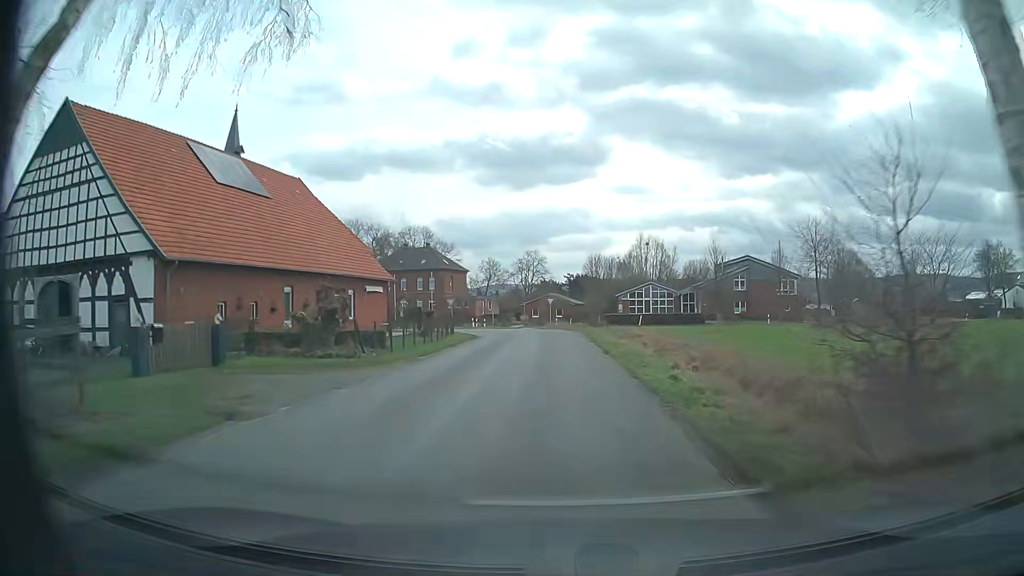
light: Day
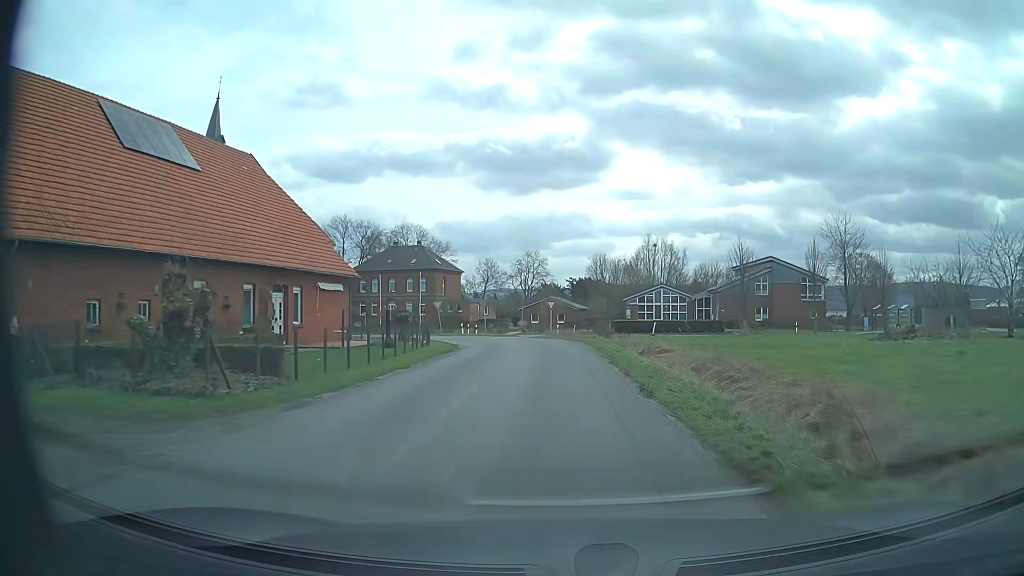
(0.0, +8.6) m; 0°
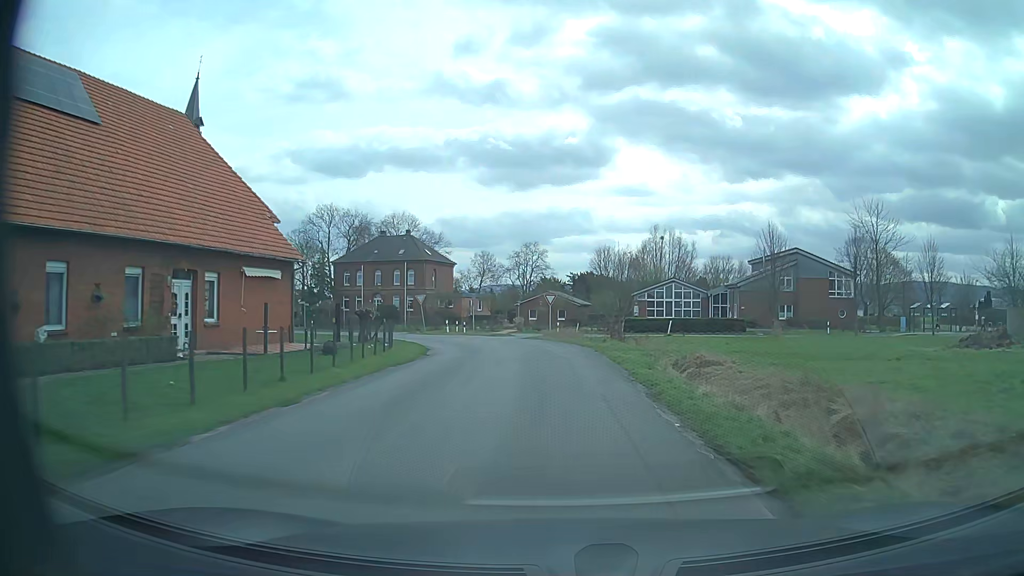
(0.0, +8.1) m; 0°
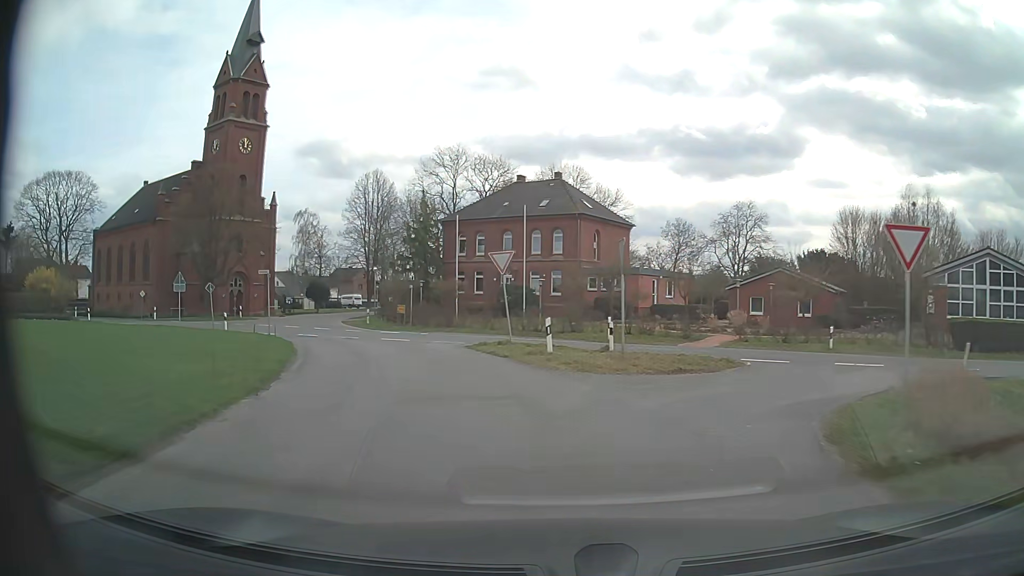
(-2.3, +33.6) m; -16°
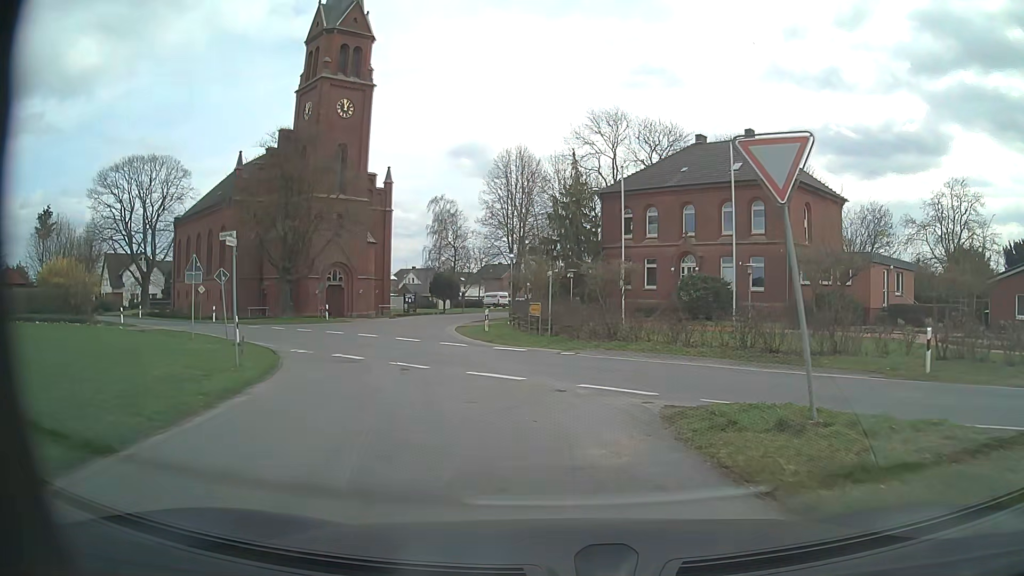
(-2.3, +14.7) m; -14°
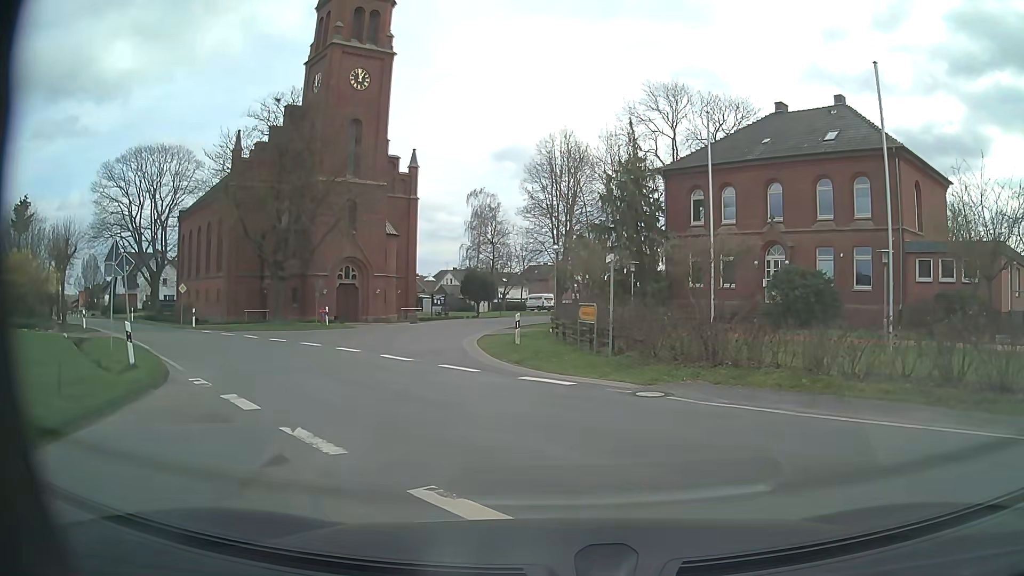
(-0.3, +8.4) m; -3°
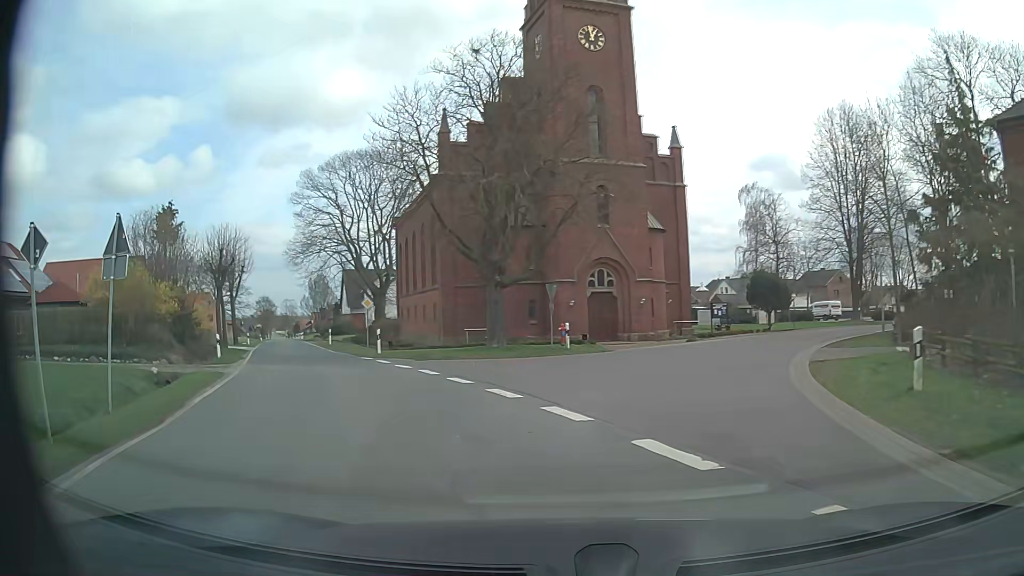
(-2.2, +11.4) m; -24°
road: tertiary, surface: asphalt
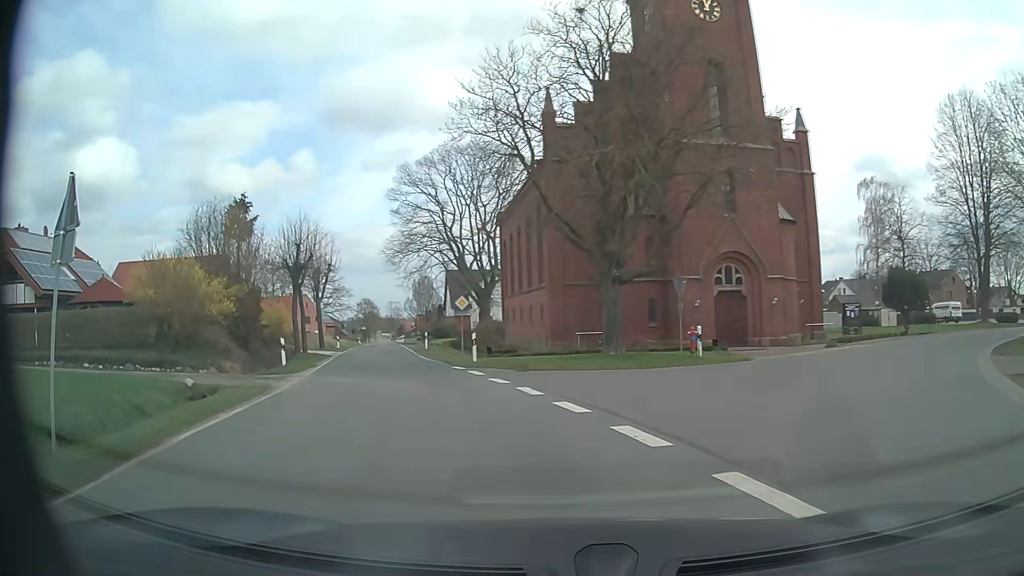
(-0.4, +4.5) m; -10°
(-1, +10) (-4, +19) (-7, +29) (-10, +39) (-12, +48) (-15, +58) (-18, +68) (-20, +77) (-23, +87) (-25, +97) m
